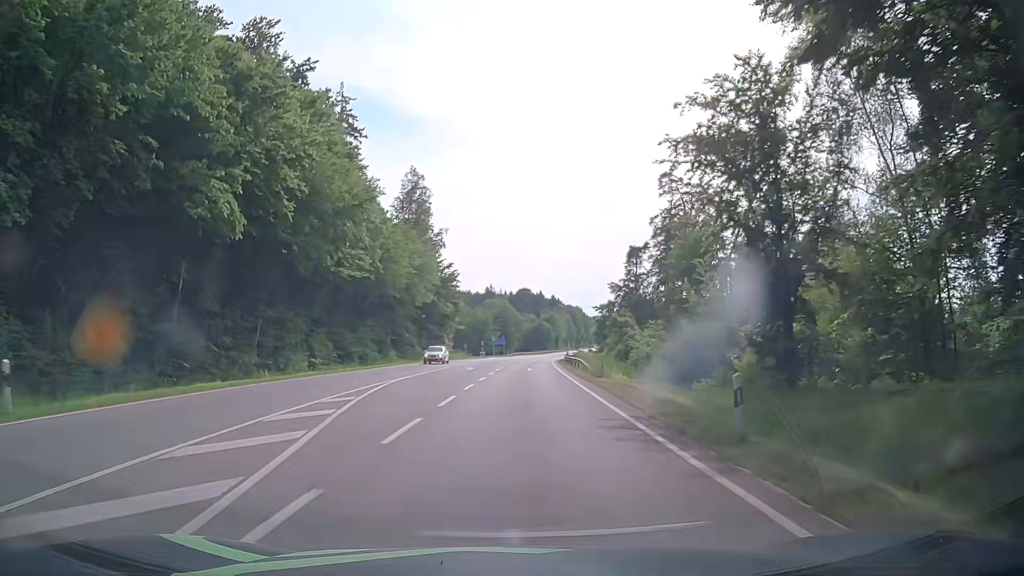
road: secondary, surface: asphalt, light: Day
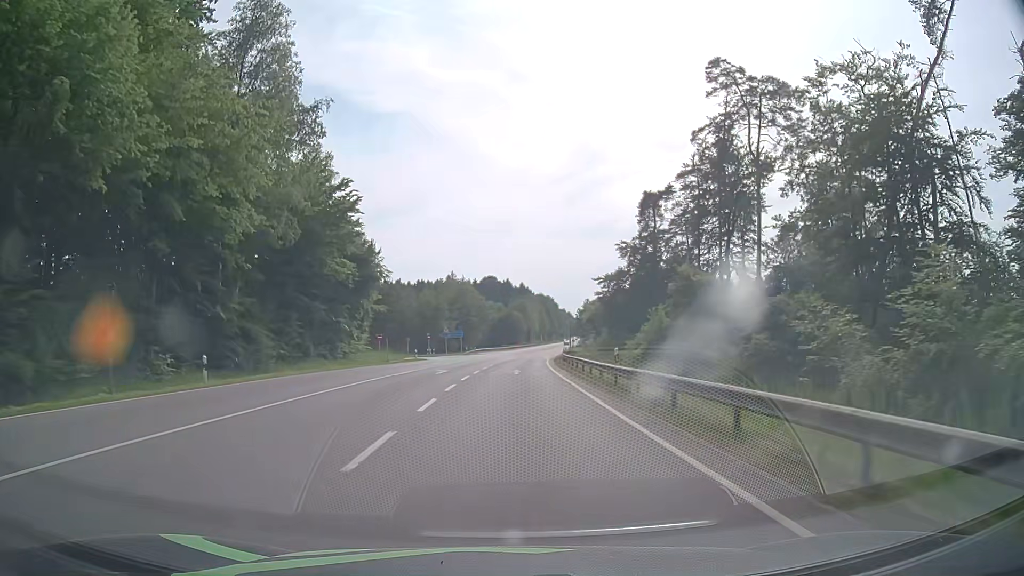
(+1.2, +43.2) m; +3°
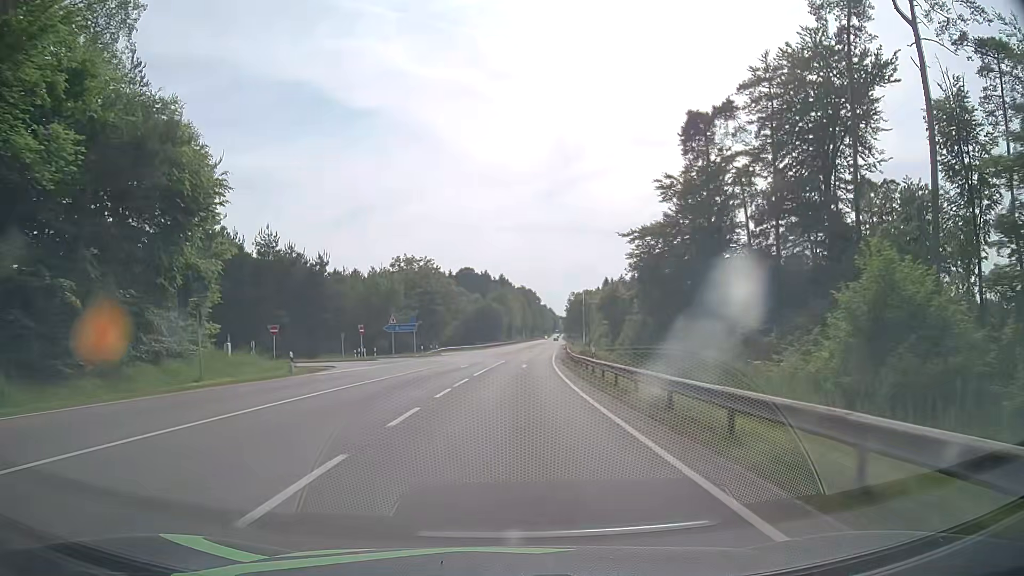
(+0.7, +32.4) m; +2°
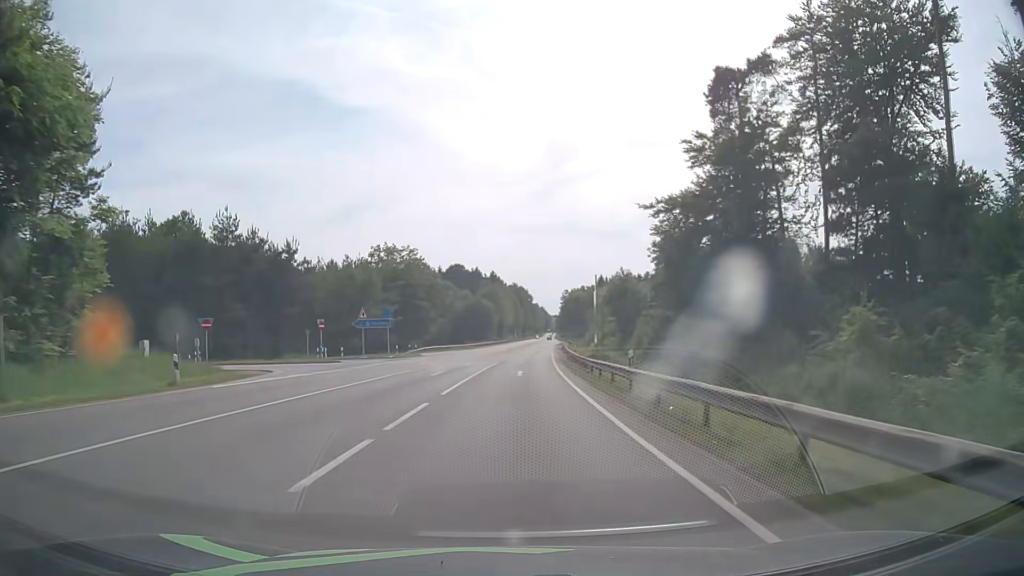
(+0.1, +10.8) m; +1°
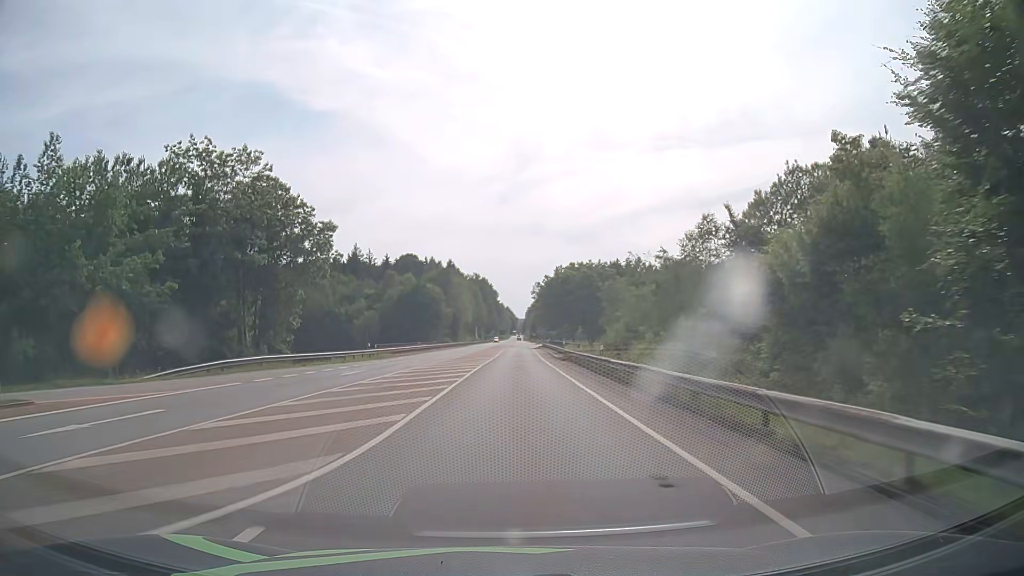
(+1.5, +54.0) m; +3°
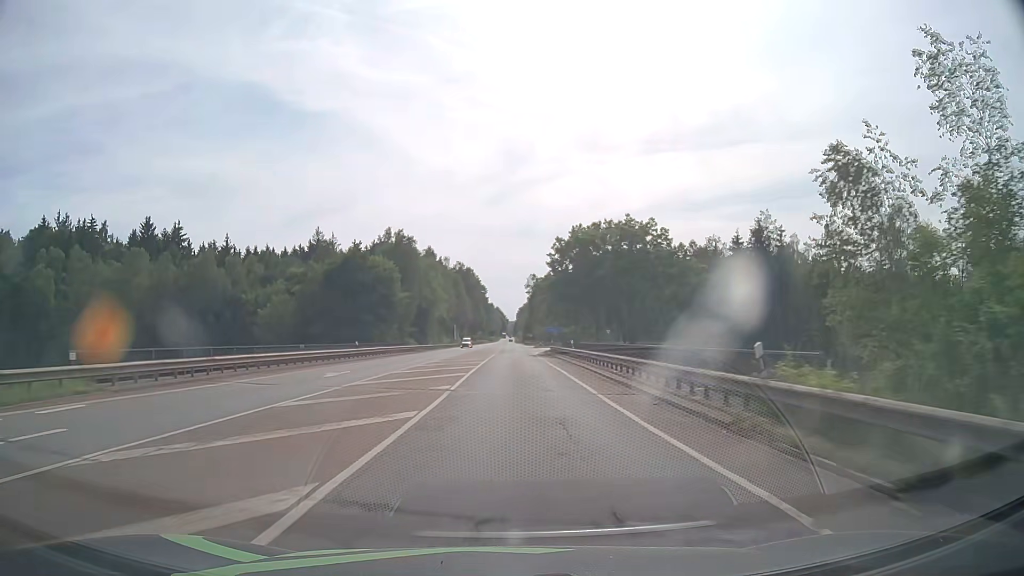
(+0.4, +42.9) m; +1°
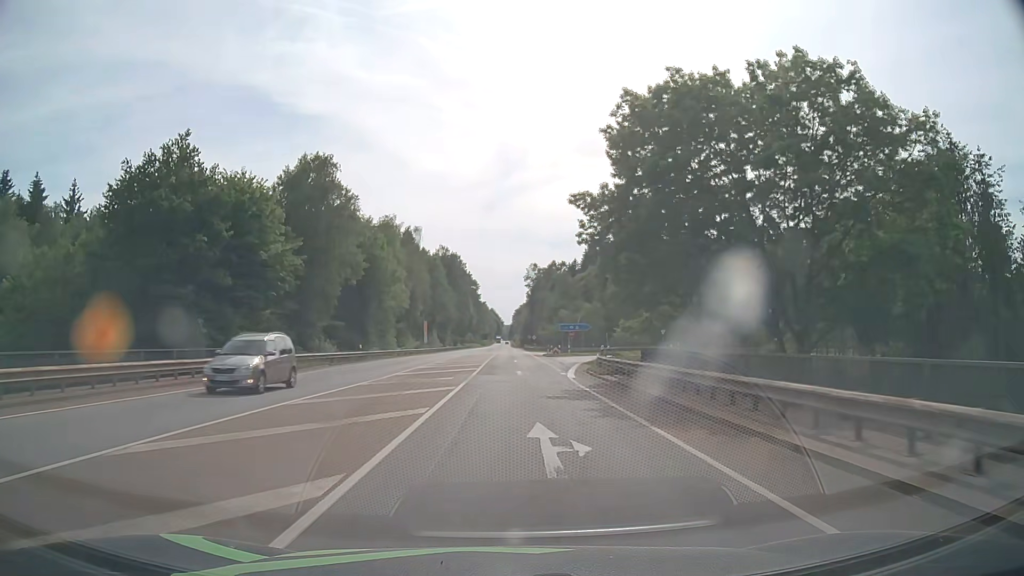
(+0.2, +42.9) m; 0°
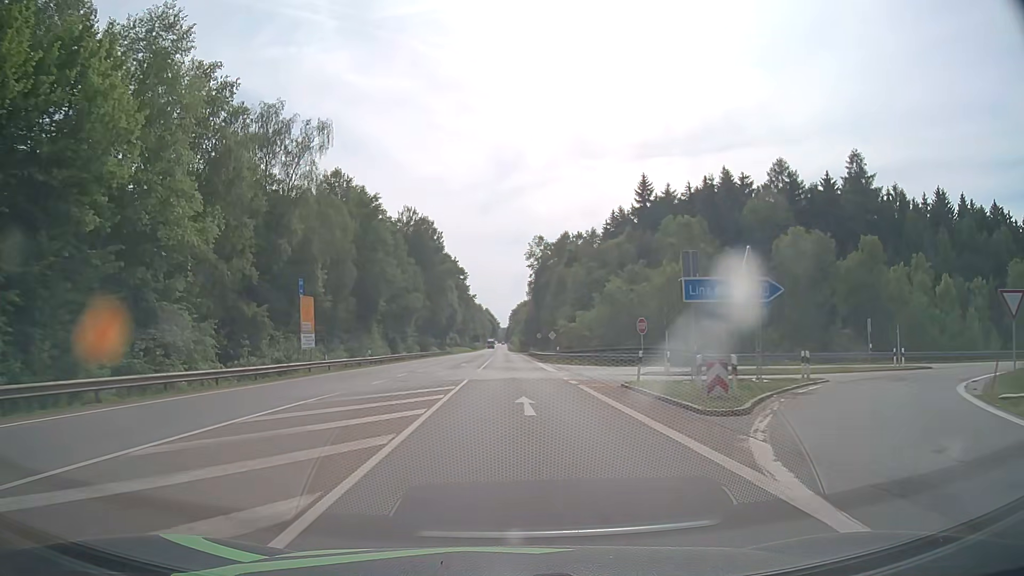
(+0.4, +53.6) m; +1°
(0, +10) (0, +20) (0, +30) (0, +40) (0, +50) (0, +60) (0, +70) (-1, +80) (-1, +90) (-1, +100) m
